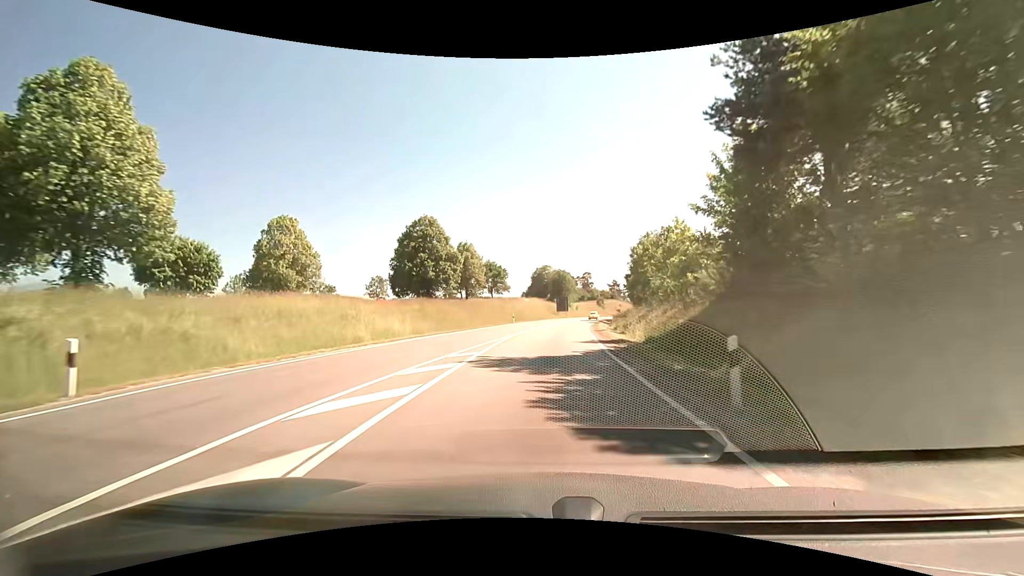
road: primary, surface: asphalt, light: Day
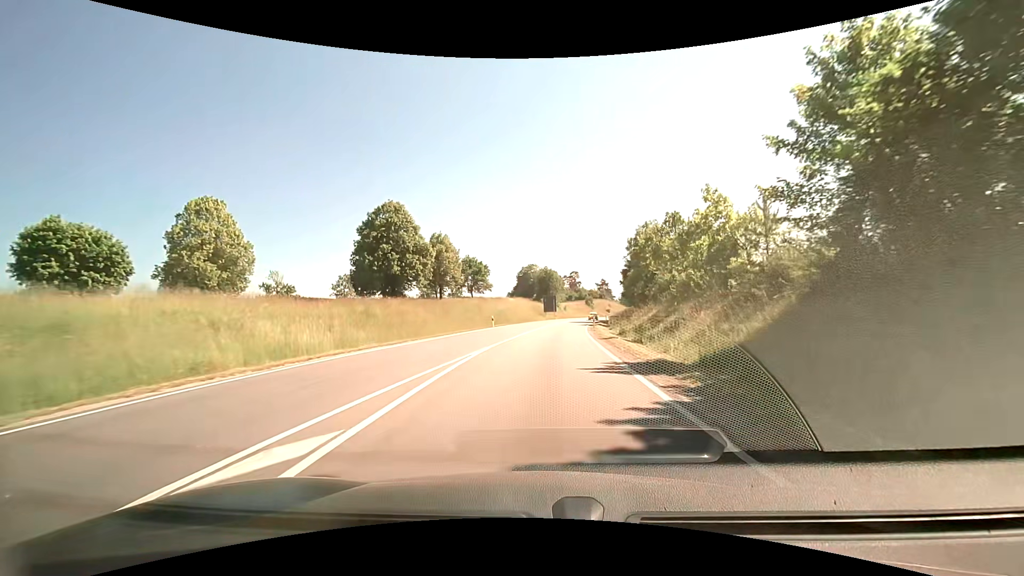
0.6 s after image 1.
(+0.1, +10.4) m; +1°
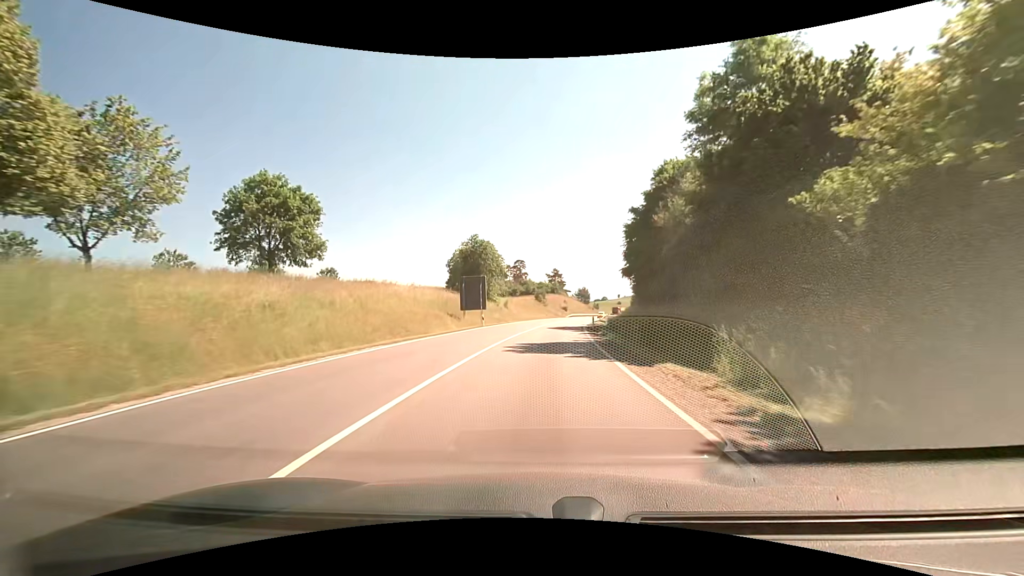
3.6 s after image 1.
(+4.2, +53.6) m; +7°
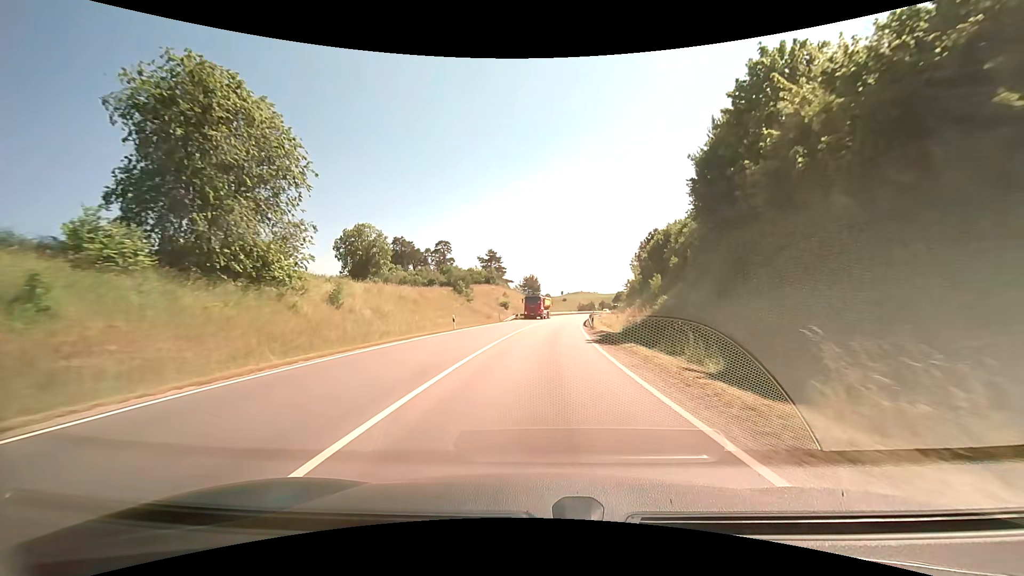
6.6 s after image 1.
(+3.0, +56.9) m; +6°
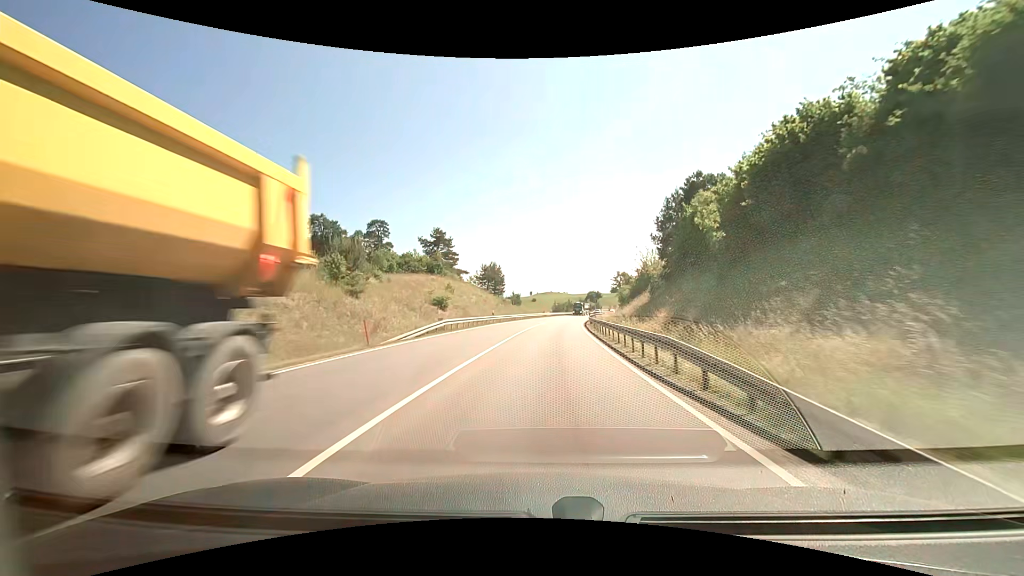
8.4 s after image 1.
(+1.2, +35.8) m; +4°
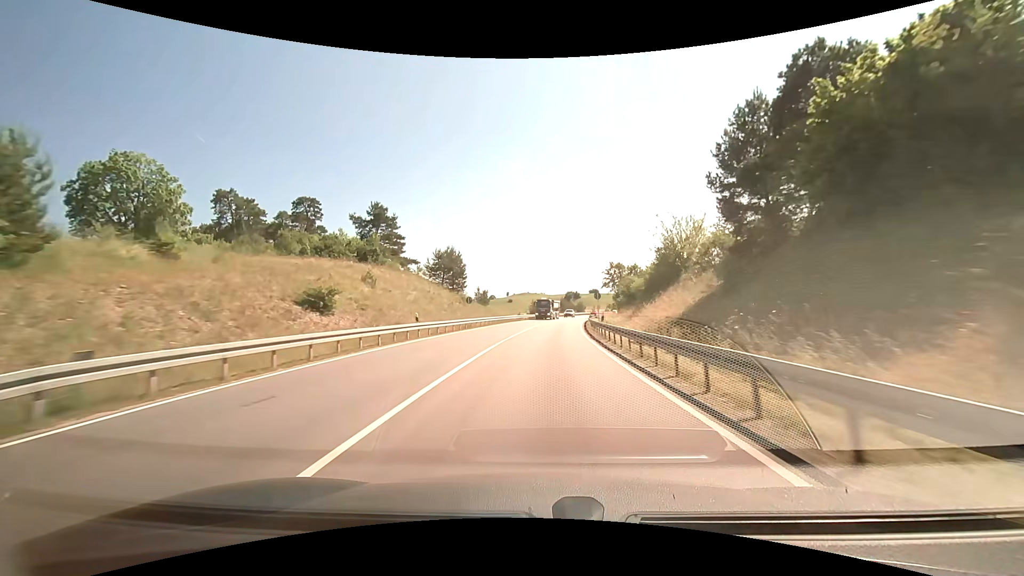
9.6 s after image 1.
(+0.5, +24.5) m; +2°
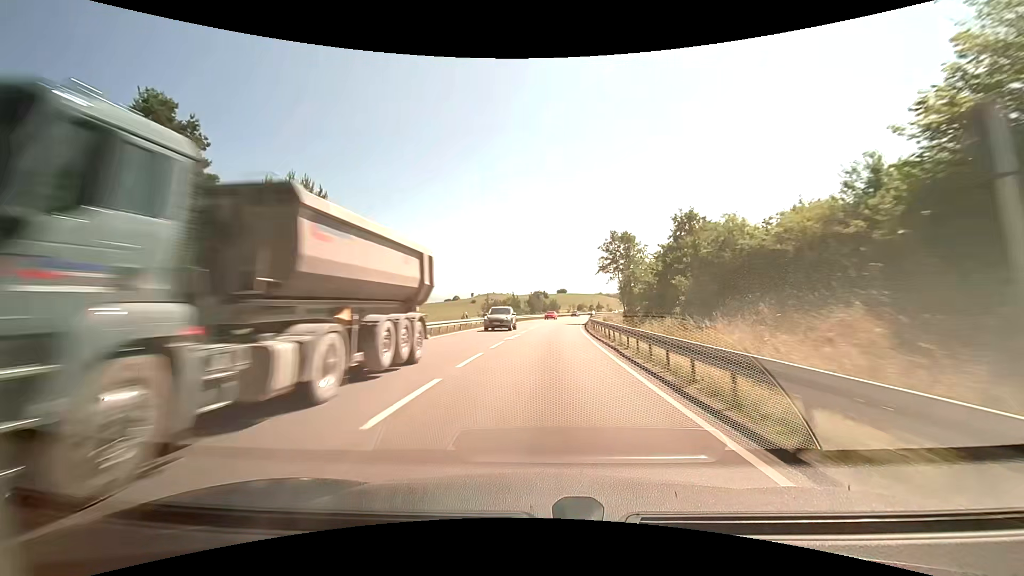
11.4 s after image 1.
(+1.6, +37.8) m; +5°
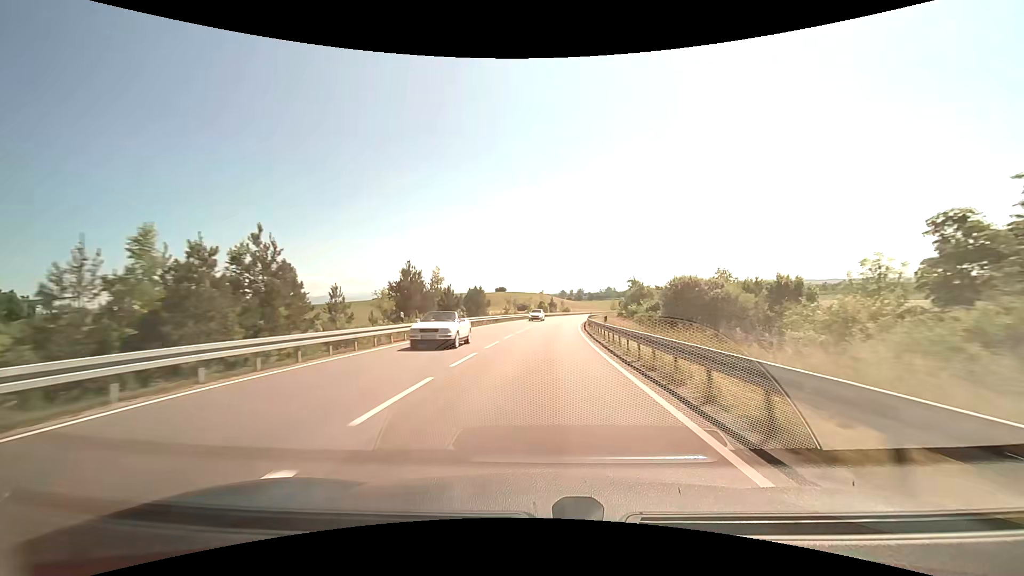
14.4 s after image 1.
(+4.5, +66.1) m; +6°
(0, +10) (0, +20) (+1, +30) (+1, +40) (+2, +50) (+2, +60) (+3, +70) (+4, +80) (+6, +90) (+7, +100) m
